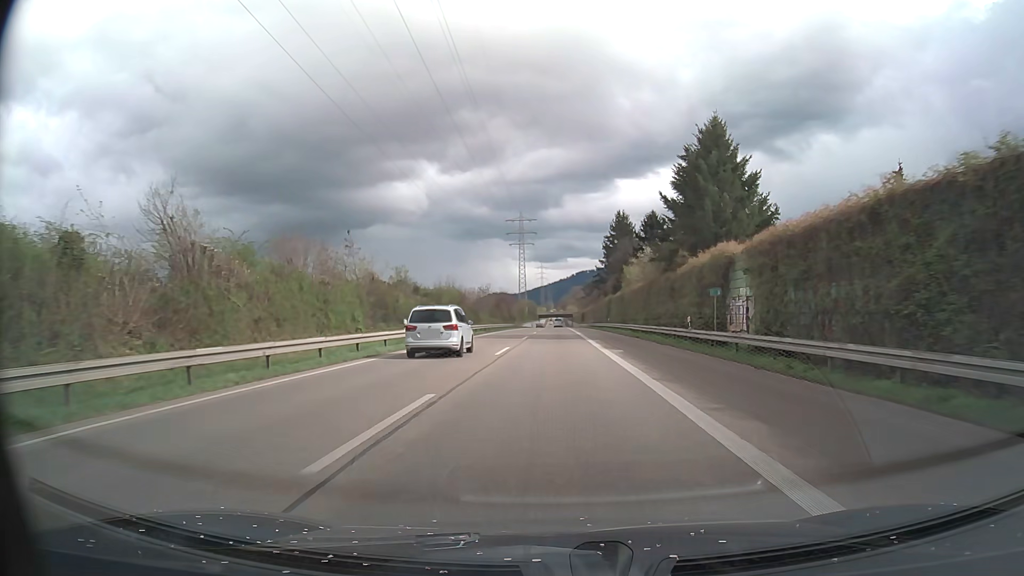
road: trunk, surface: asphalt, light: Day
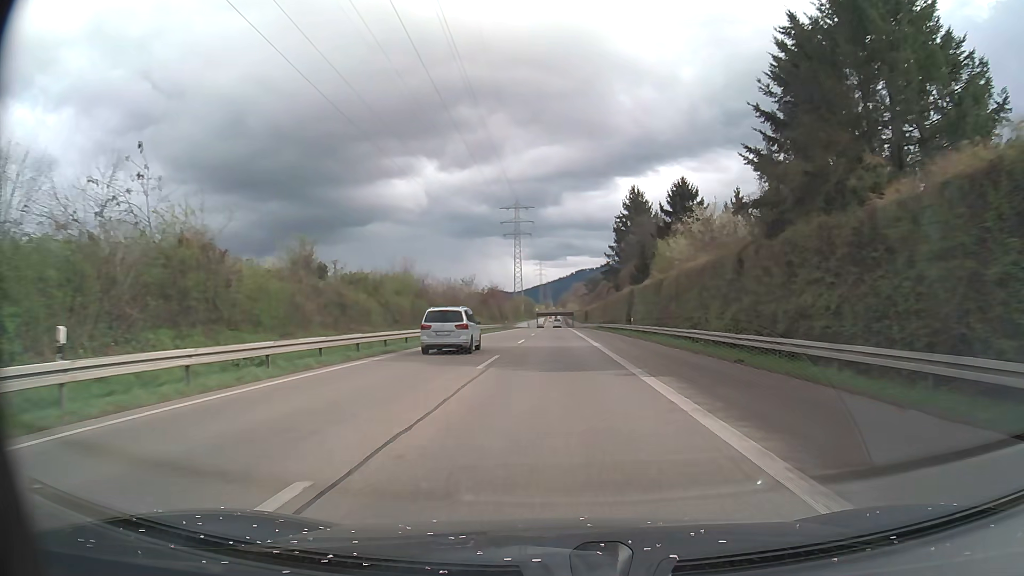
(0.0, +24.3) m; 0°
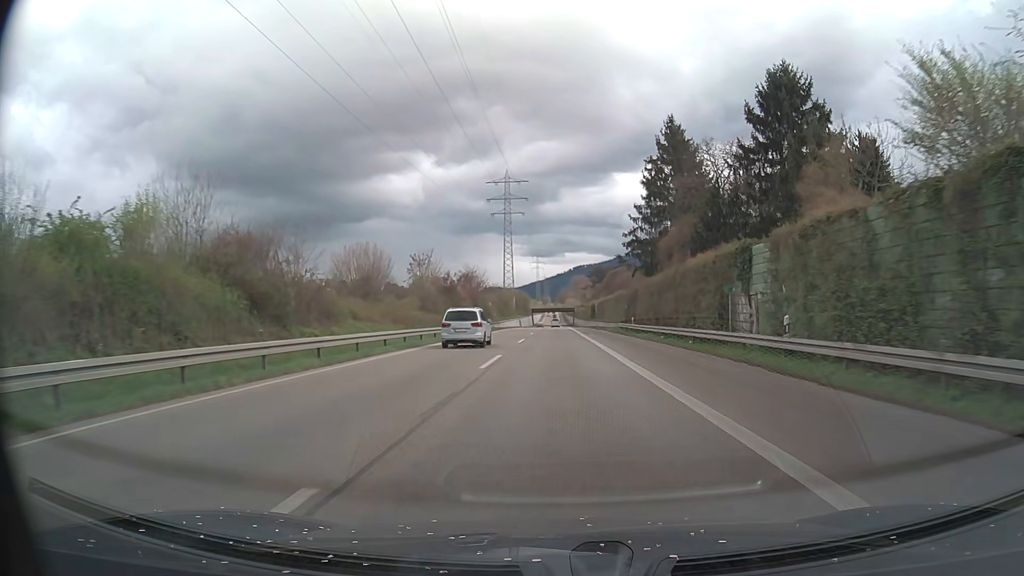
(+0.1, +36.3) m; 0°
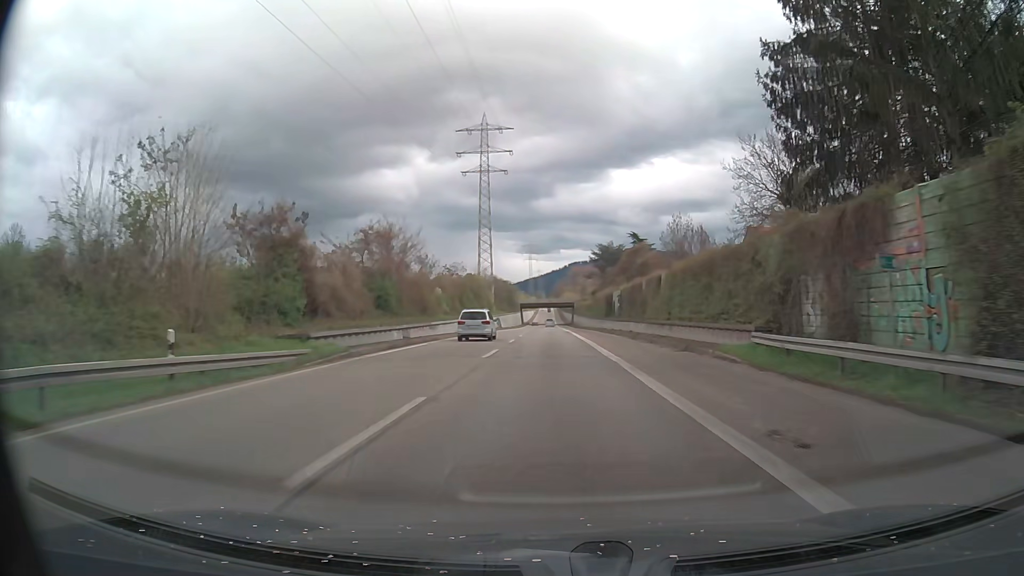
(0.0, +48.4) m; 0°
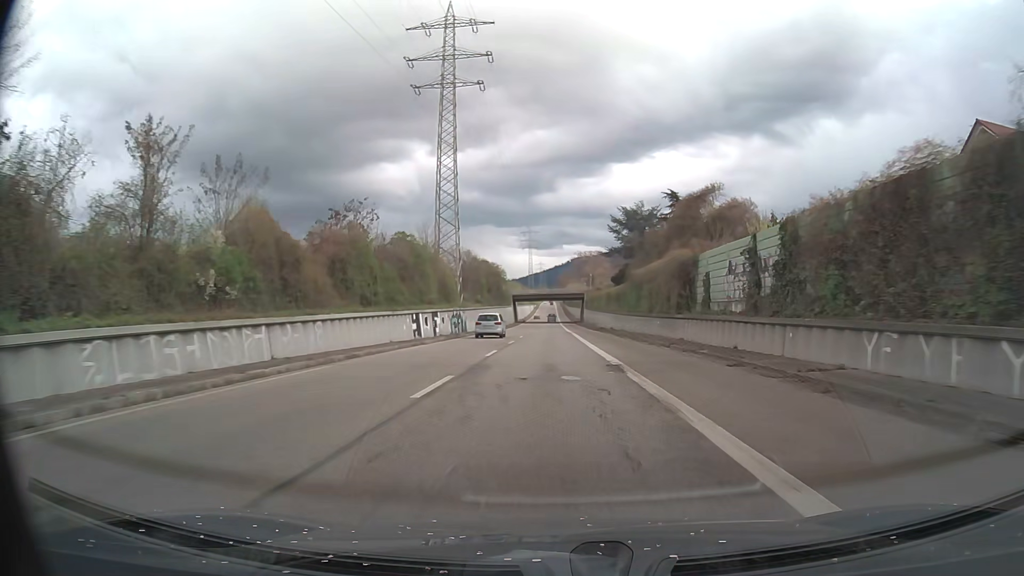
(-0.1, +47.9) m; 0°
(0, +10) (0, +20) (0, +30) (0, +40) (0, +50) (0, +60) (0, +70) (0, +80) (0, +90) (0, +100) m
